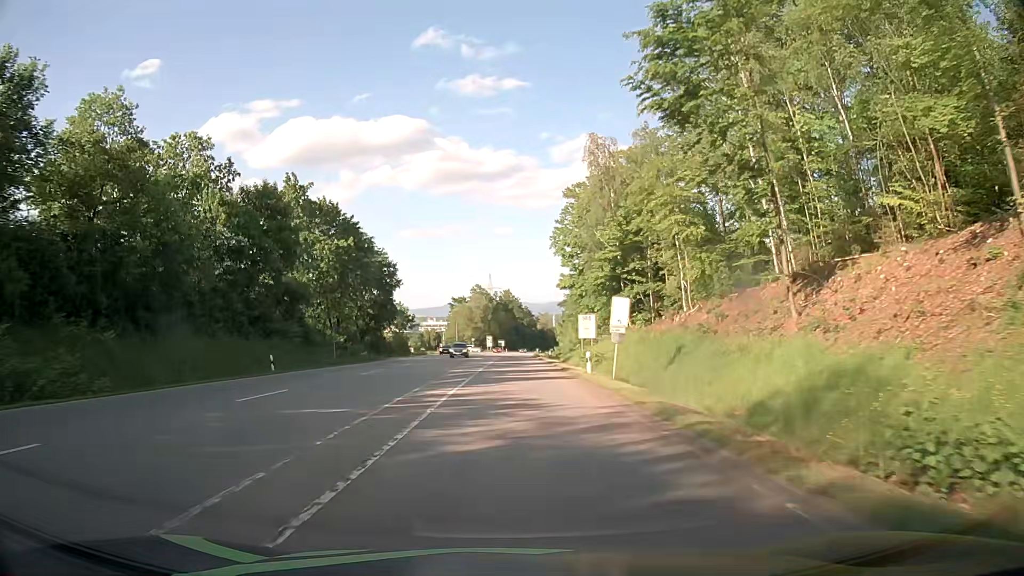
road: secondary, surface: asphalt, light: Day
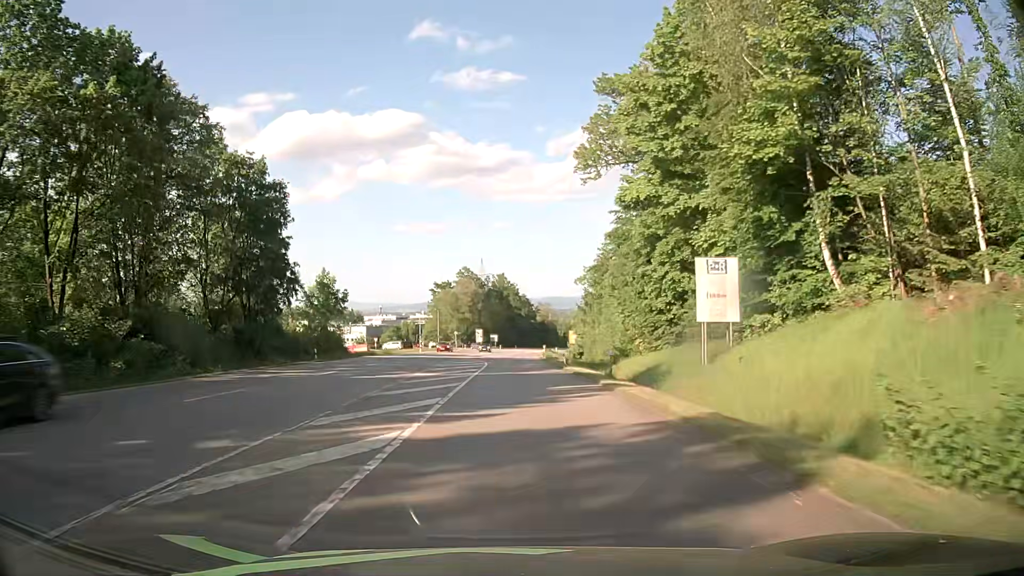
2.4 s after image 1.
(+0.1, +40.6) m; 0°
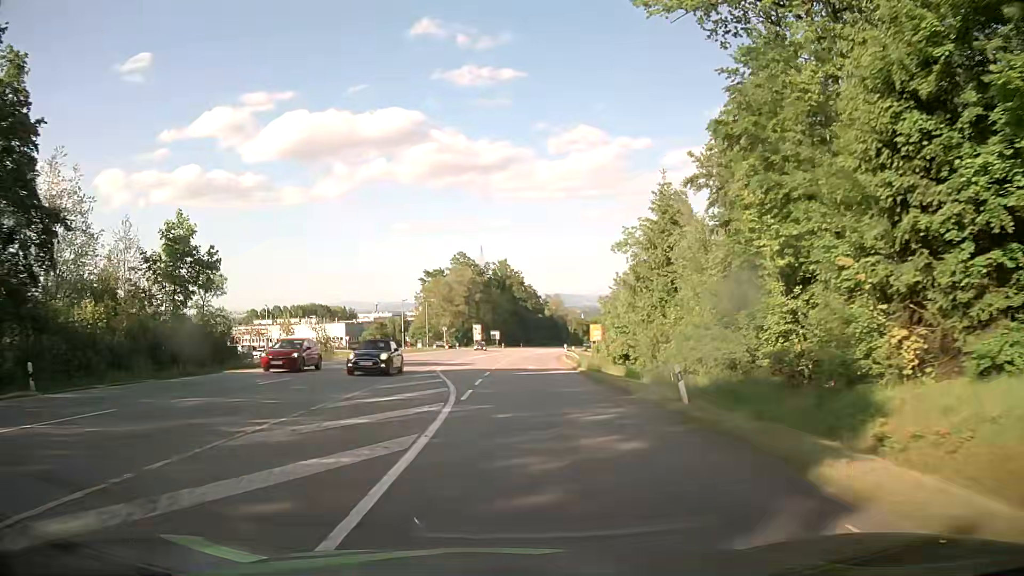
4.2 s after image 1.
(-0.1, +29.2) m; 0°
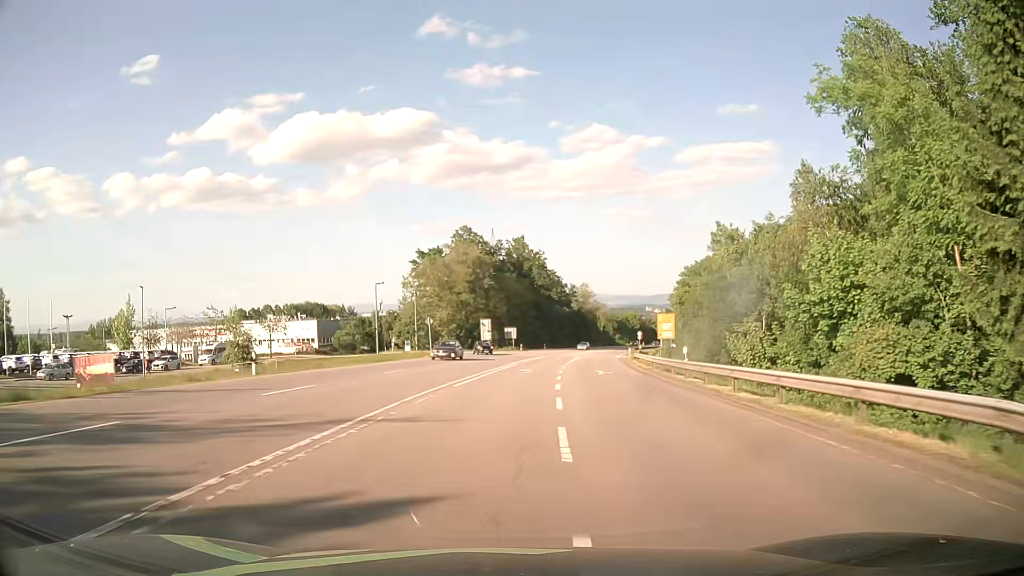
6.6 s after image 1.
(-0.9, +37.6) m; -2°
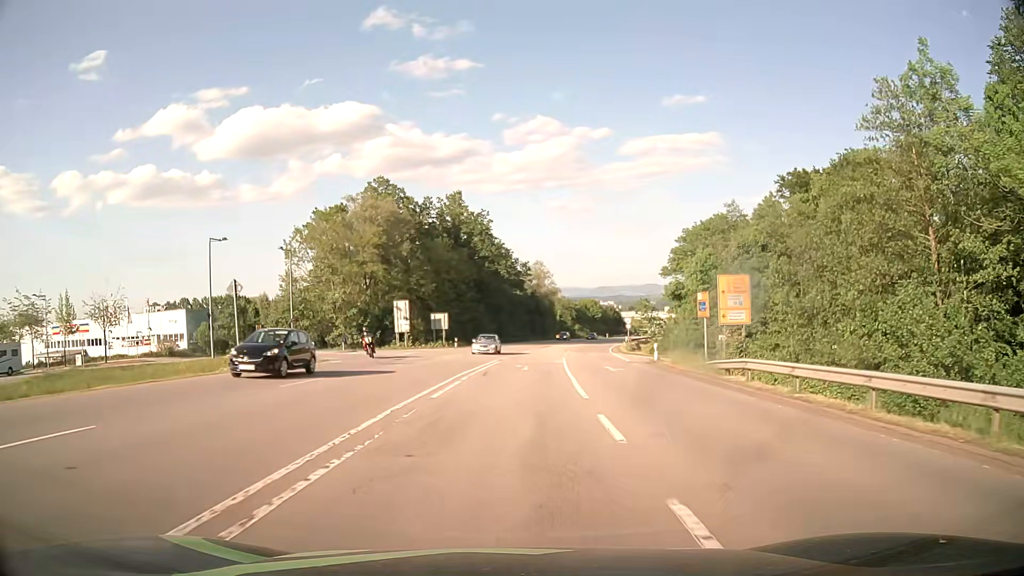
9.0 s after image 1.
(+1.7, +34.6) m; +5°
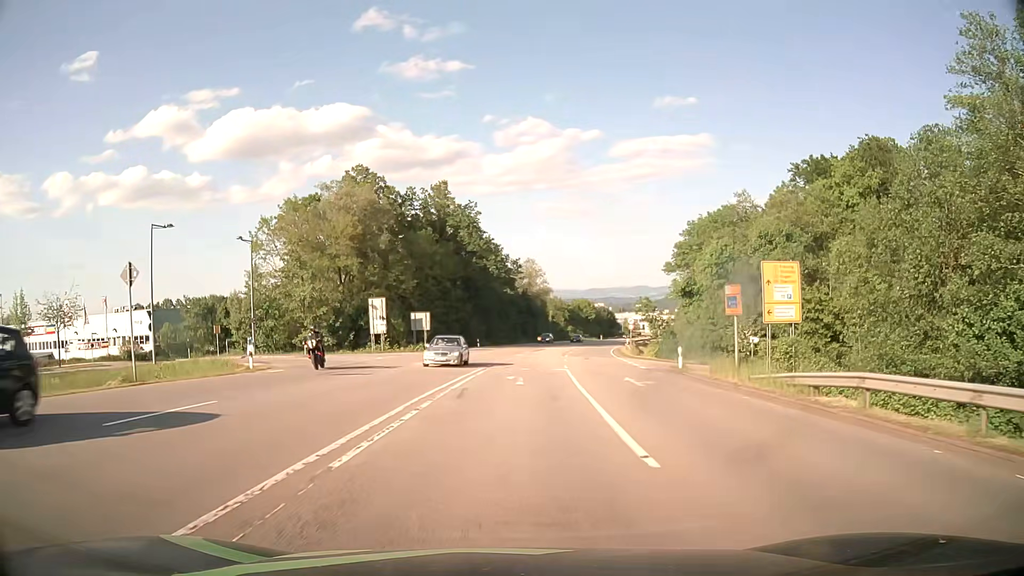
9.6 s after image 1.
(+0.1, +7.5) m; +1°
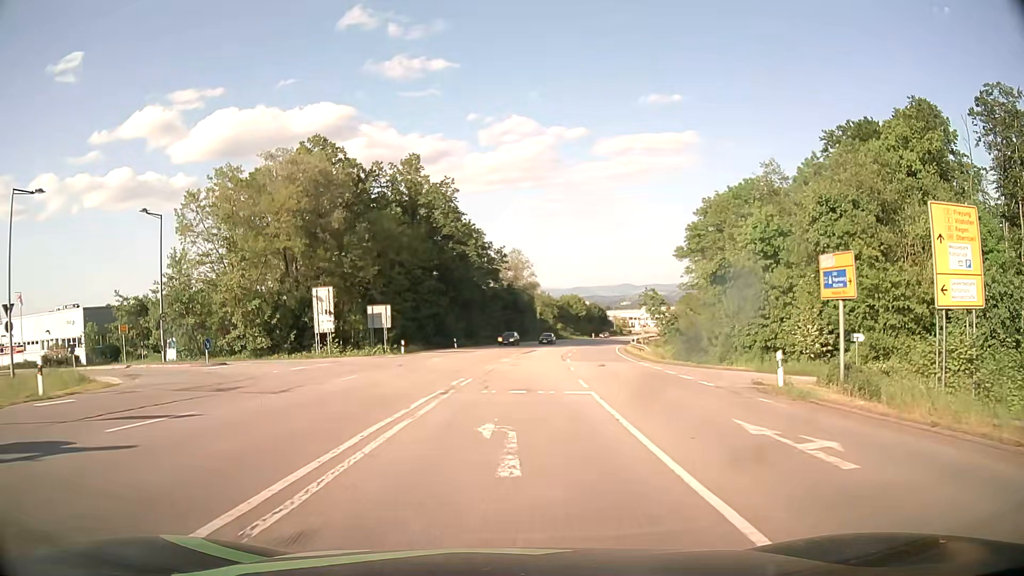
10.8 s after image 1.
(+0.2, +13.0) m; +2°
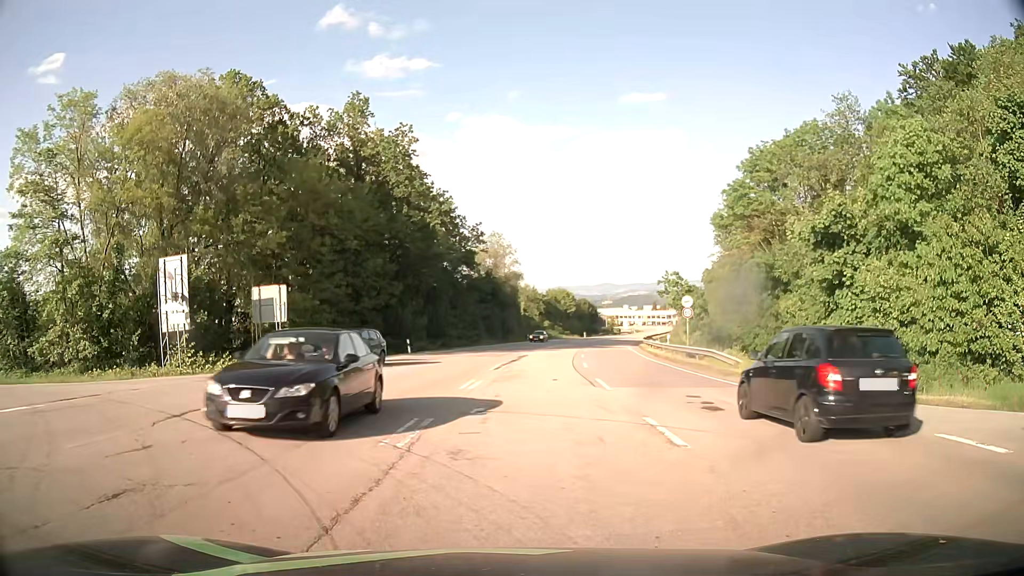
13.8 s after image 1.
(+0.2, +19.0) m; +1°
(-1, +10) (-10, +15) (-20, +16) (-29, +17) (-39, +18) (-49, +19) (-59, +21) (-69, +23) (-79, +25) (-89, +27) m
